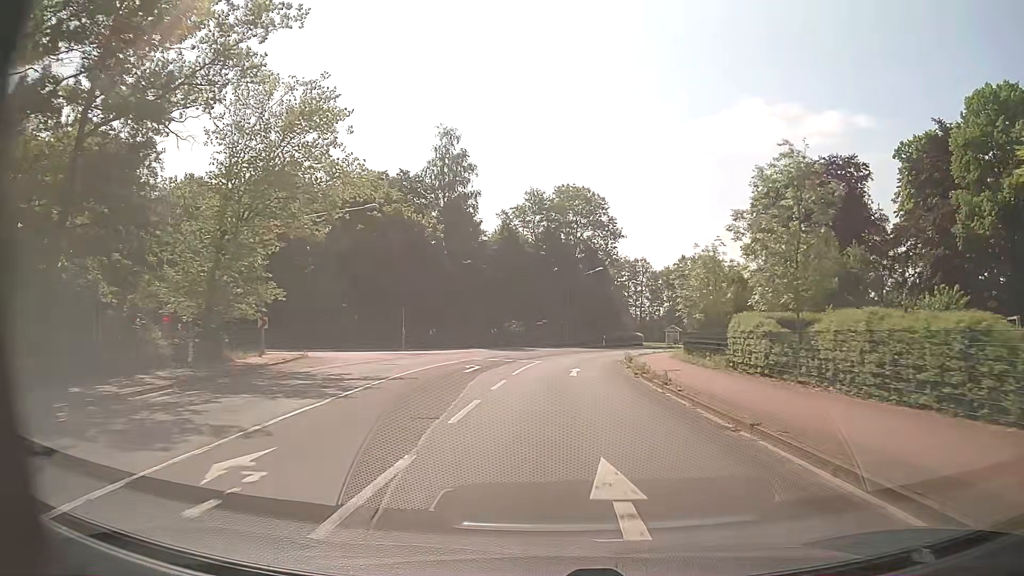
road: secondary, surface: asphalt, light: Day
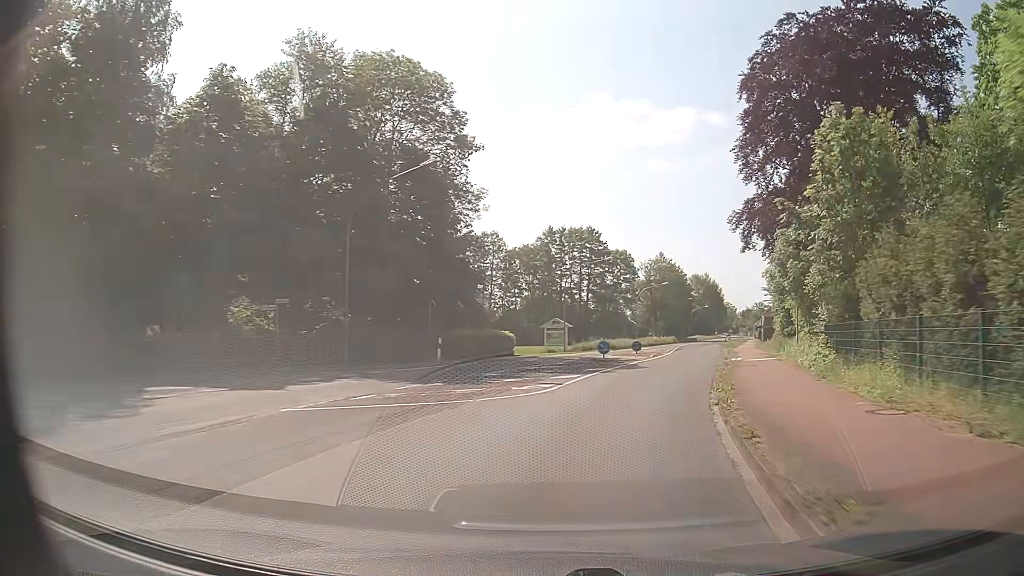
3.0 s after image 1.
(+2.9, +40.2) m; +14°
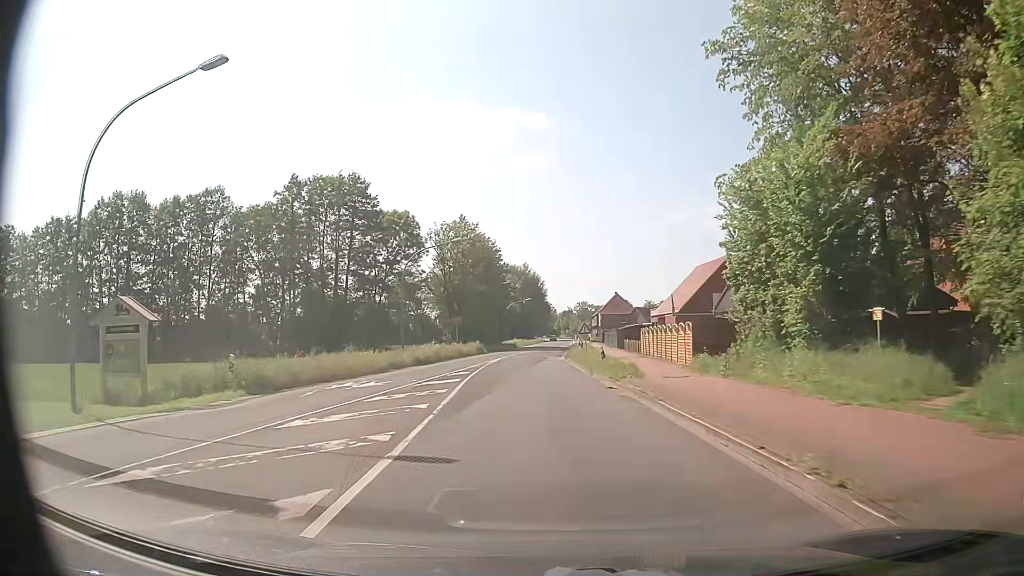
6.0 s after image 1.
(+7.7, +39.3) m; +15°
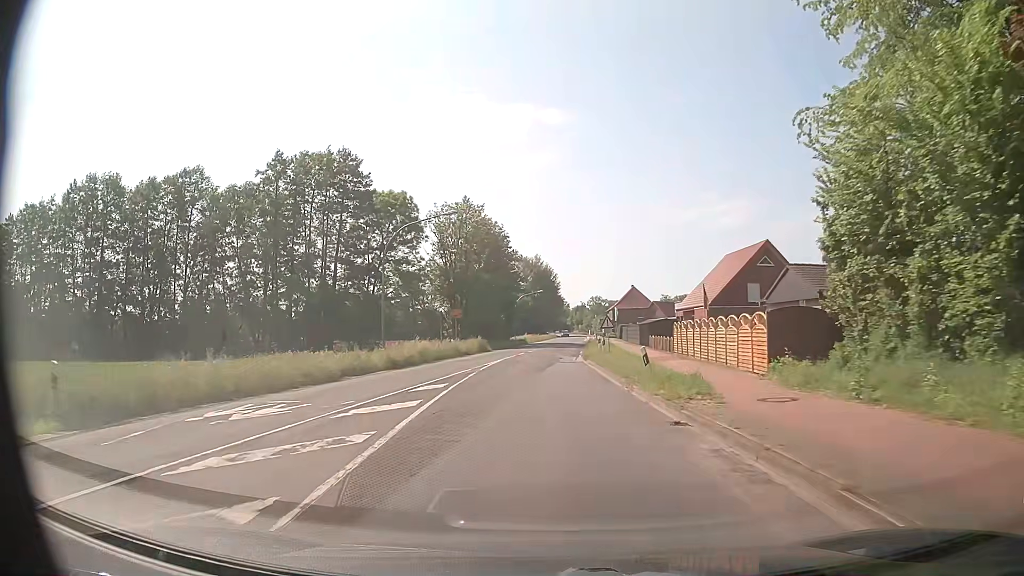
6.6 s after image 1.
(0.0, +8.1) m; -1°
(0, +10) (0, +20) (0, +30) (0, +40) (0, +50) (+1, +60) (+2, +70) (+2, +80) (+3, +90) (+3, +100) m
